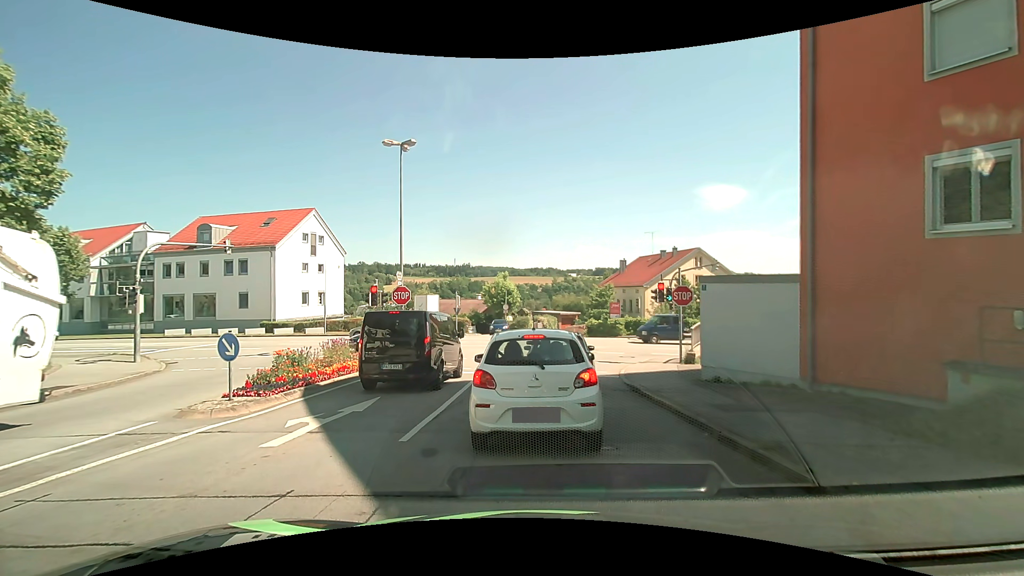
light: Day
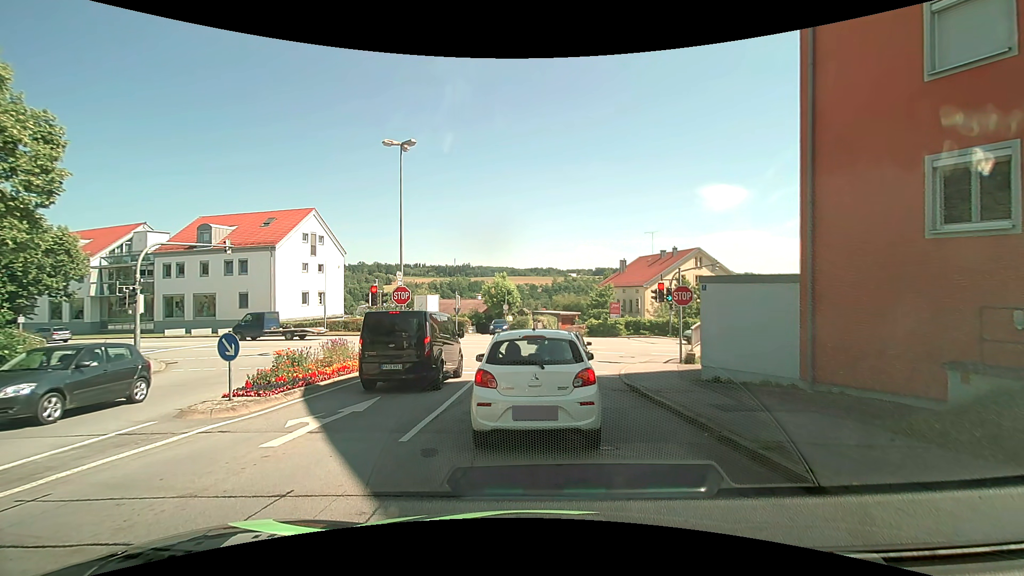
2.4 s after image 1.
(0.0, 0.0) m; 0°
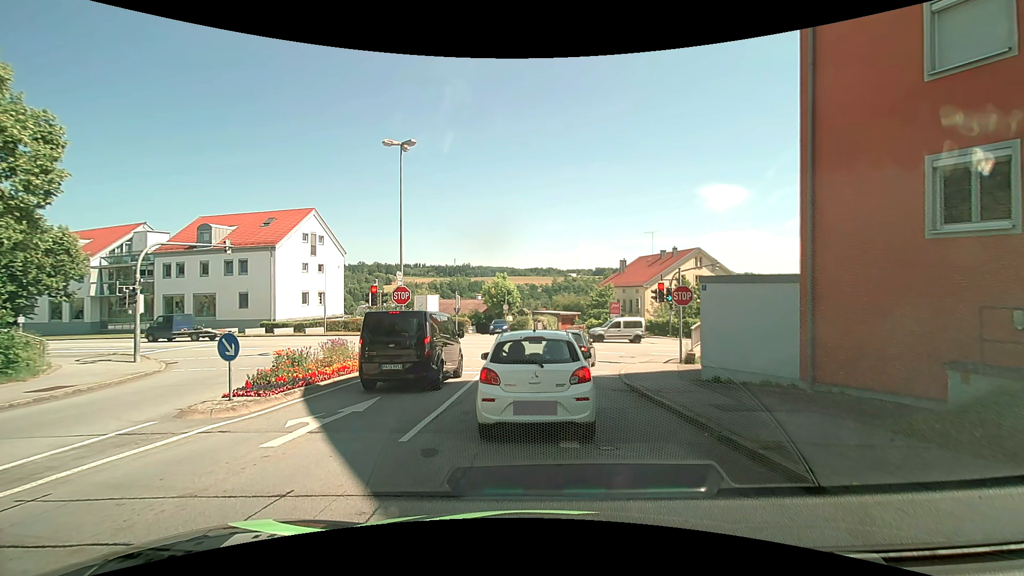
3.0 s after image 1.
(0.0, 0.0) m; 0°
